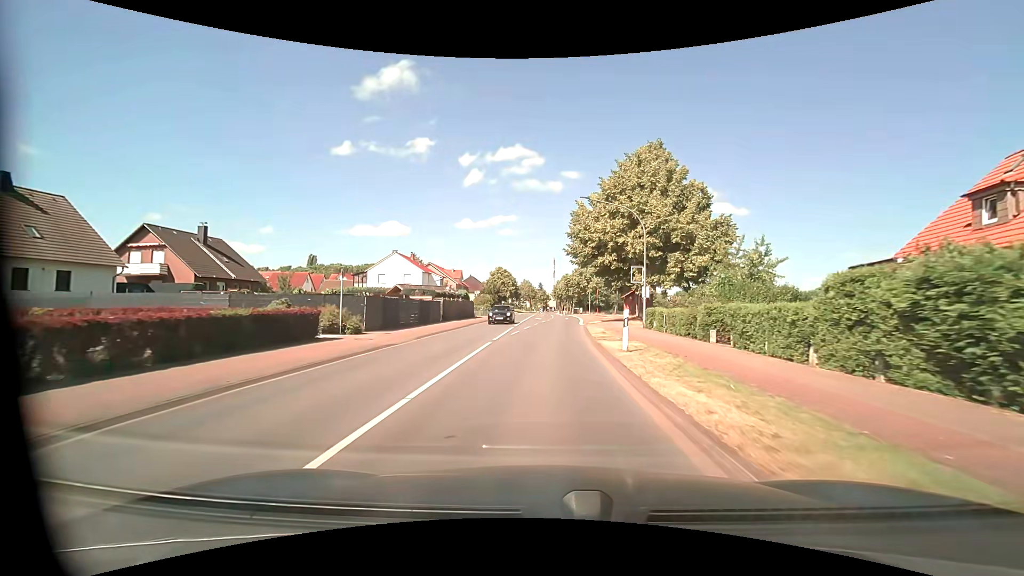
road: primary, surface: asphalt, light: Day
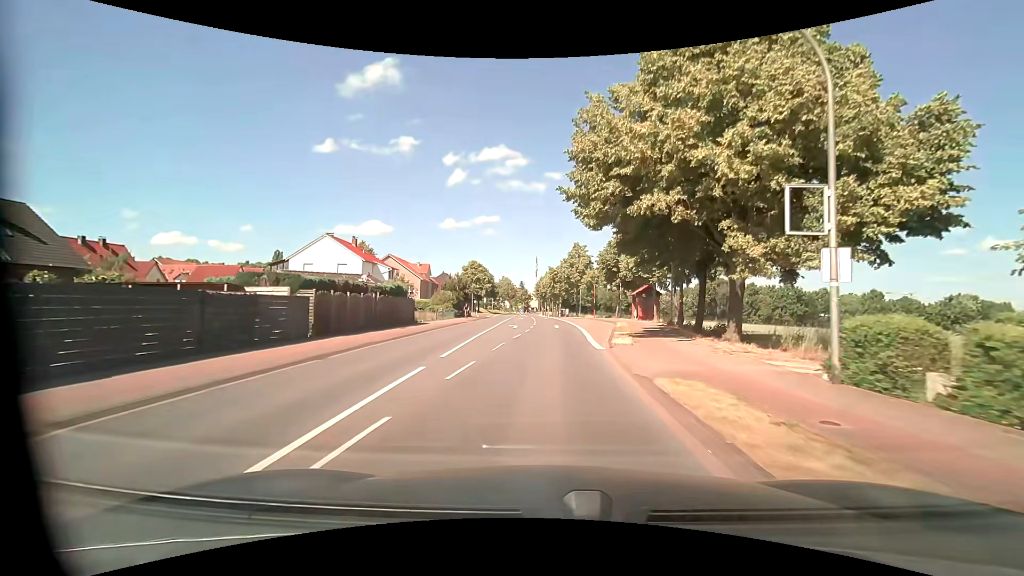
(+0.1, +20.1) m; +2°
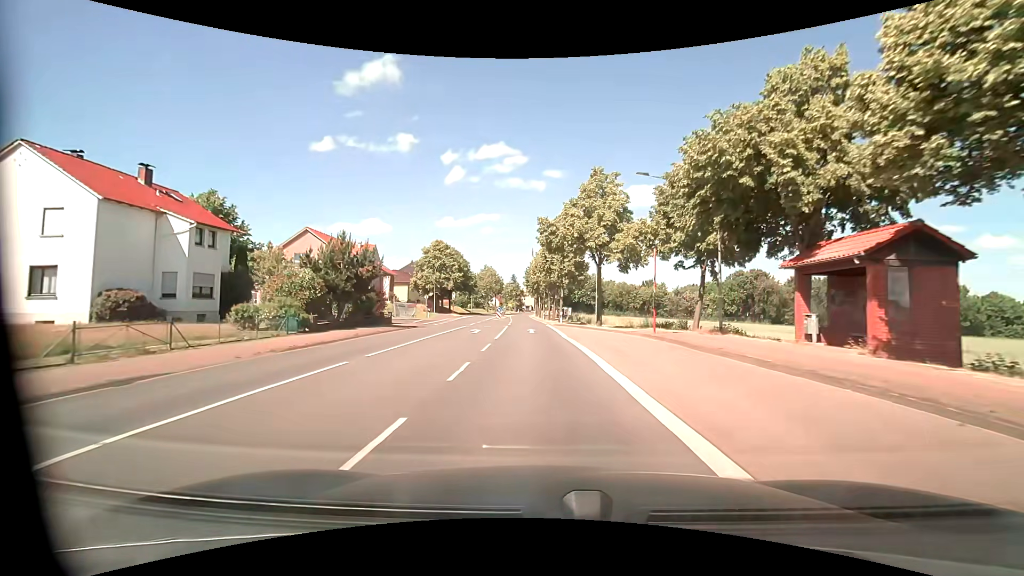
(+0.8, +36.3) m; 0°
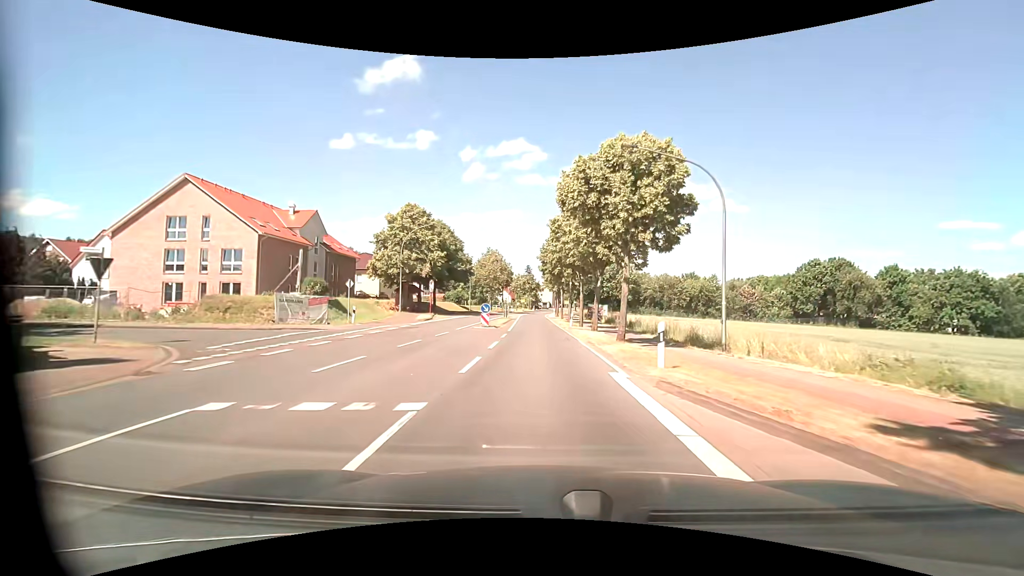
(-0.9, +29.9) m; -2°
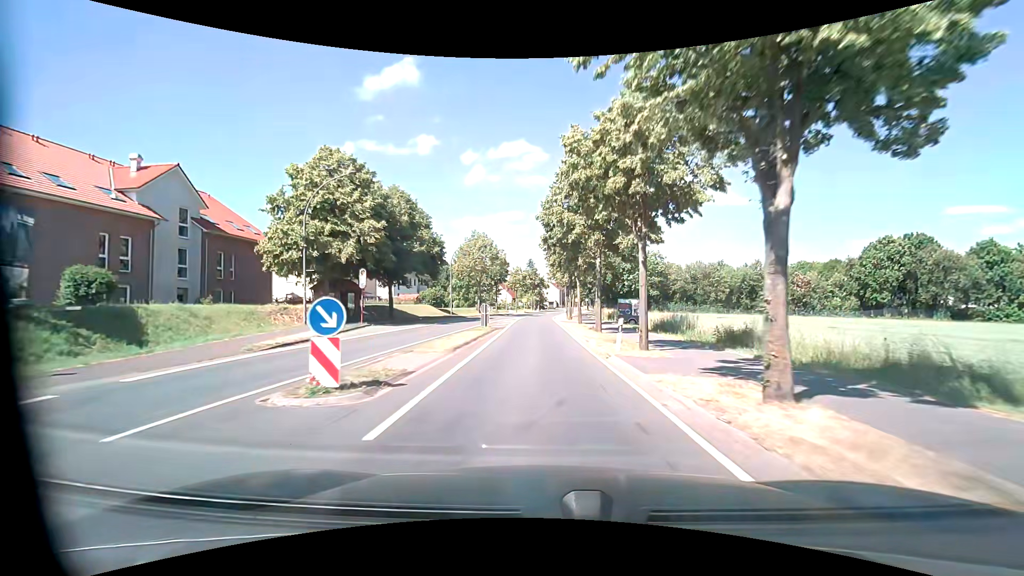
(-0.2, +23.0) m; -1°
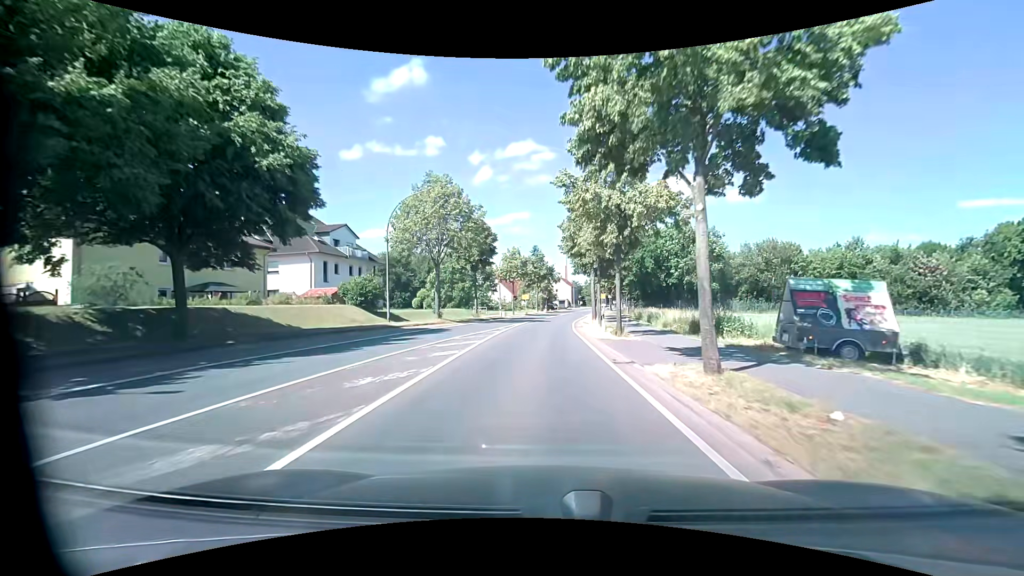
(-0.1, +29.9) m; -1°
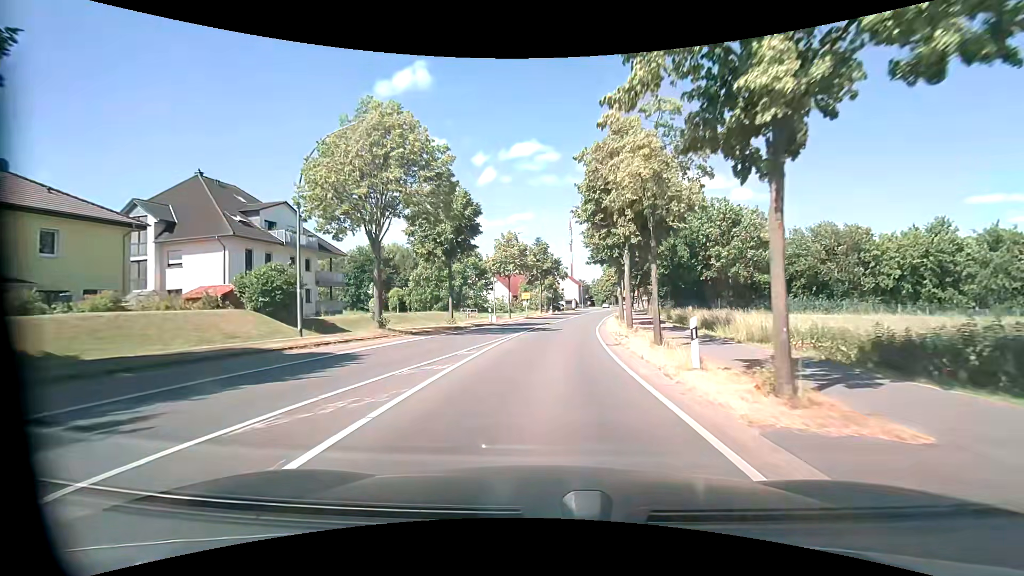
(0.0, +14.4) m; 0°
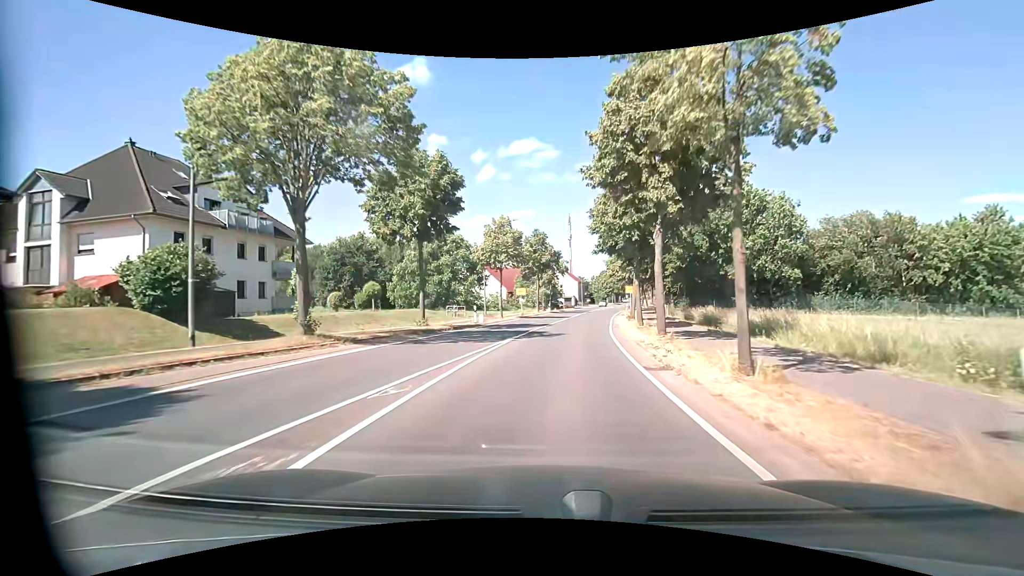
(0.0, +7.1) m; 0°
(0, +10) (+1, +20) (+2, +30) (+3, +40) (+5, +50) (+7, +60) (+9, +69) (+11, +79) (+13, +89) (+16, +98) m
